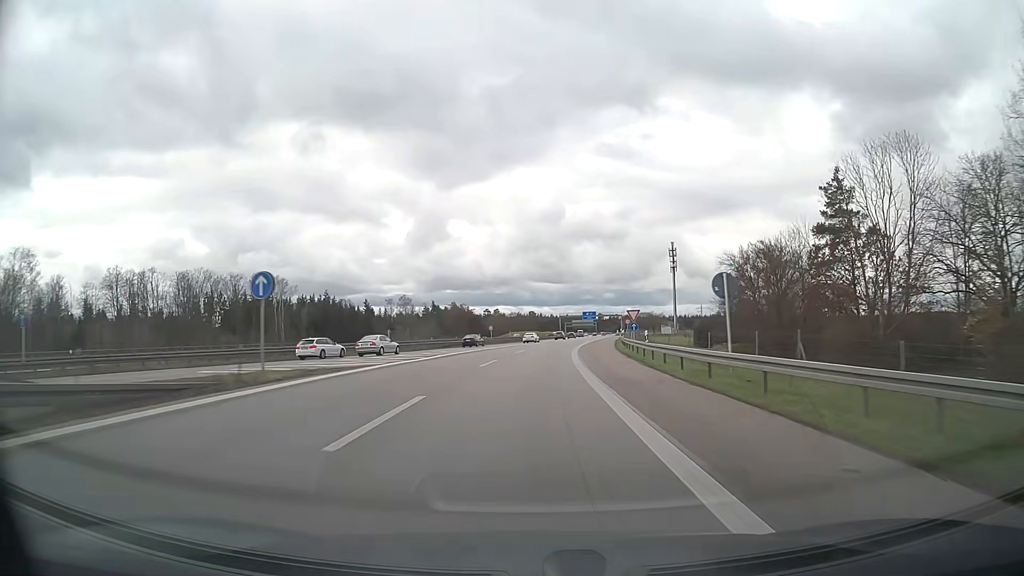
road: motorway_link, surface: asphalt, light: Day
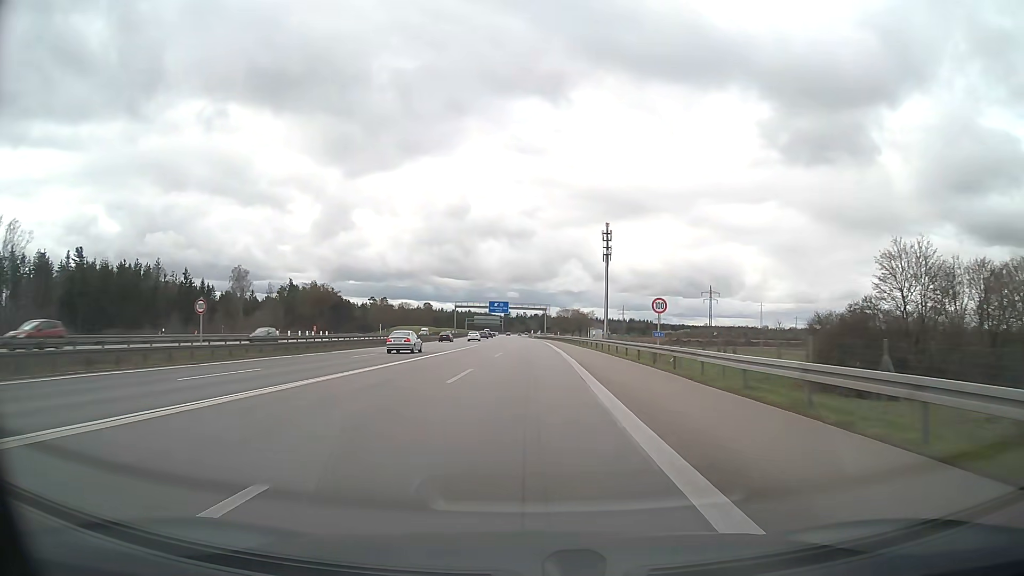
(+6.1, +79.4) m; +8°
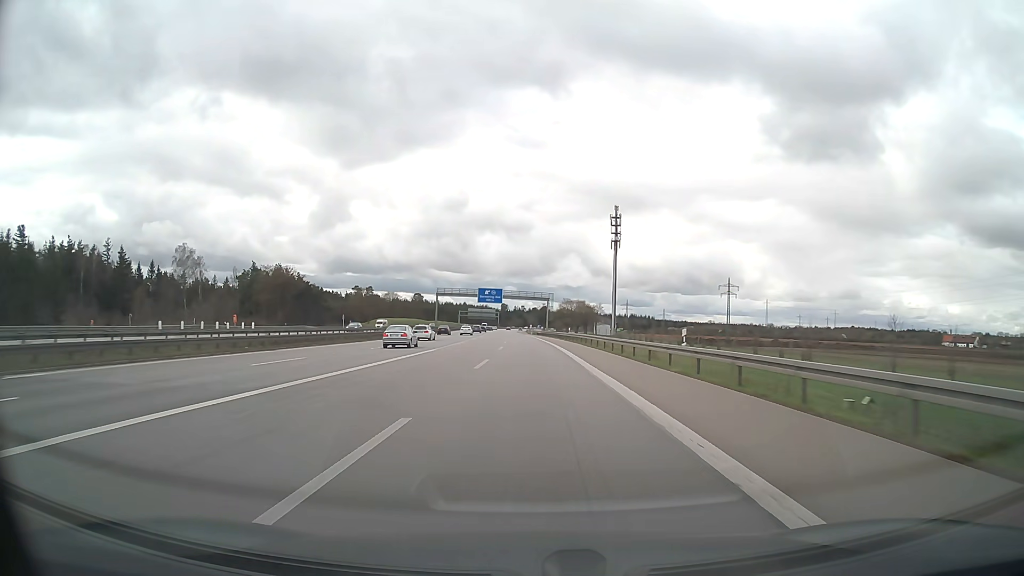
(+0.2, +31.8) m; 0°
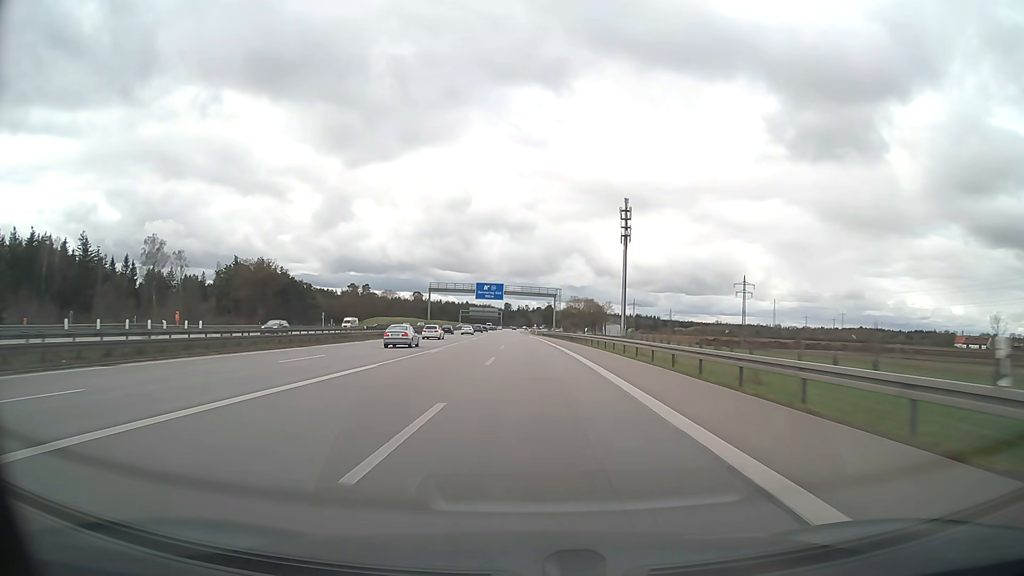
(-0.1, +15.9) m; 0°
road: motorway
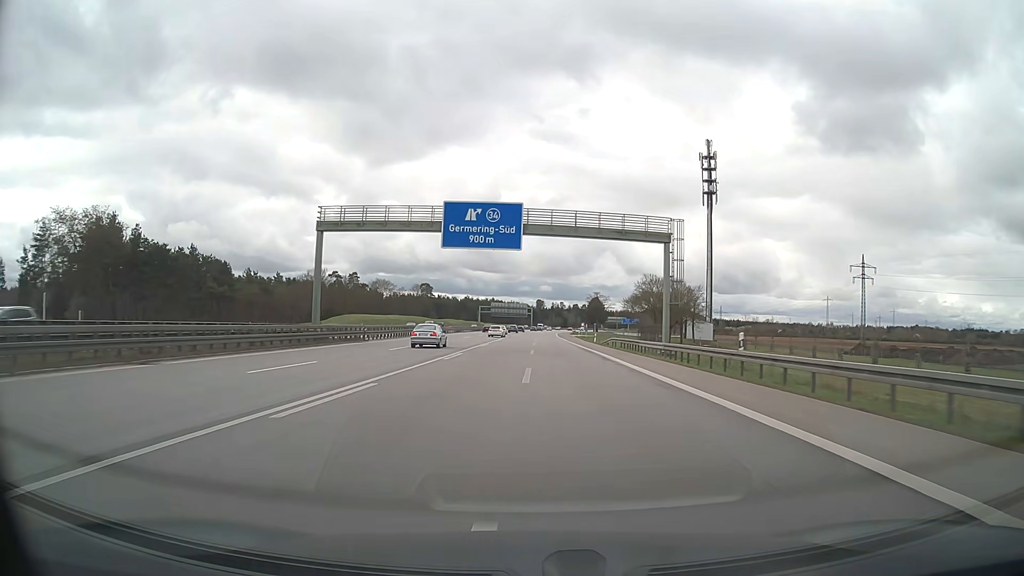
(-1.6, +79.3) m; -3°
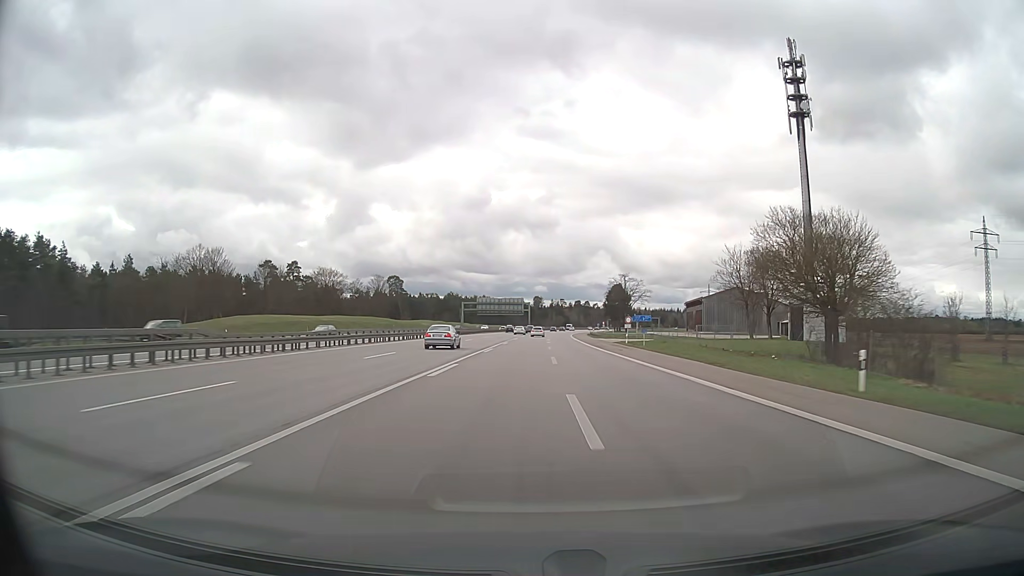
(0.0, +63.4) m; 0°
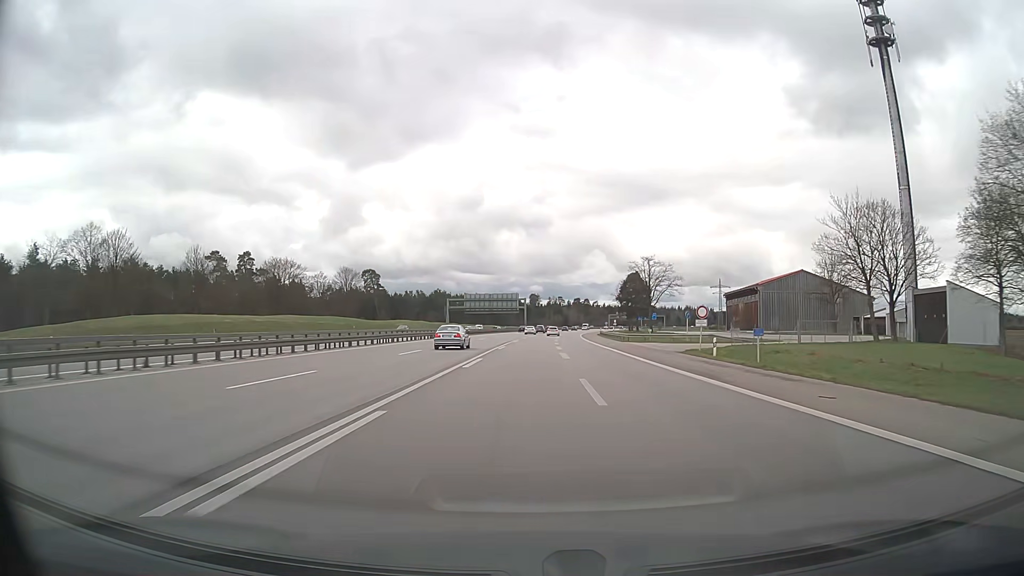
(0.0, +31.7) m; 0°
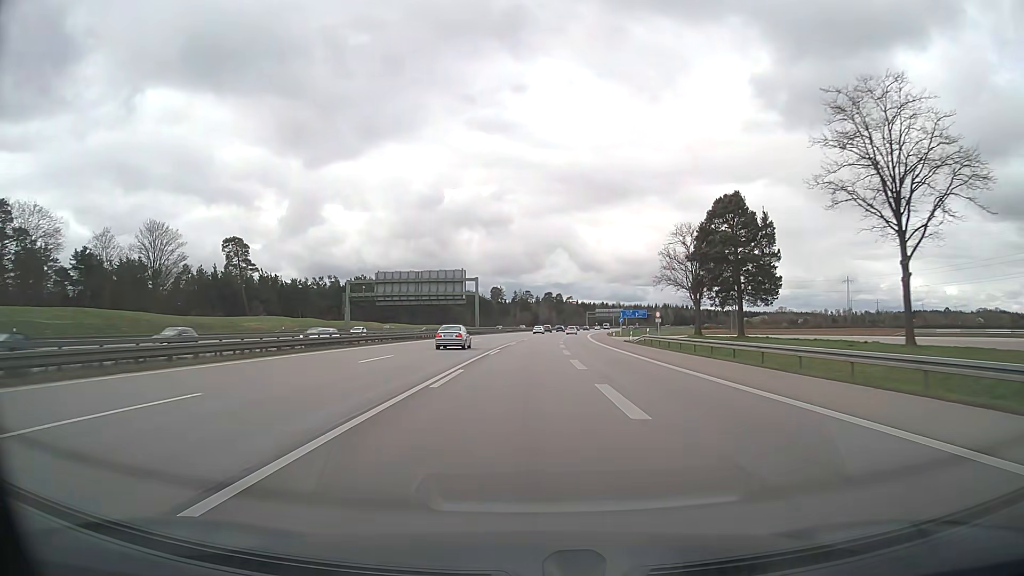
(+1.6, +79.1) m; +3°
(0, +10) (0, +20) (0, +30) (+1, +40) (+1, +50) (+1, +60) (+2, +70) (+3, +80) (+3, +90) (+4, +100) m
